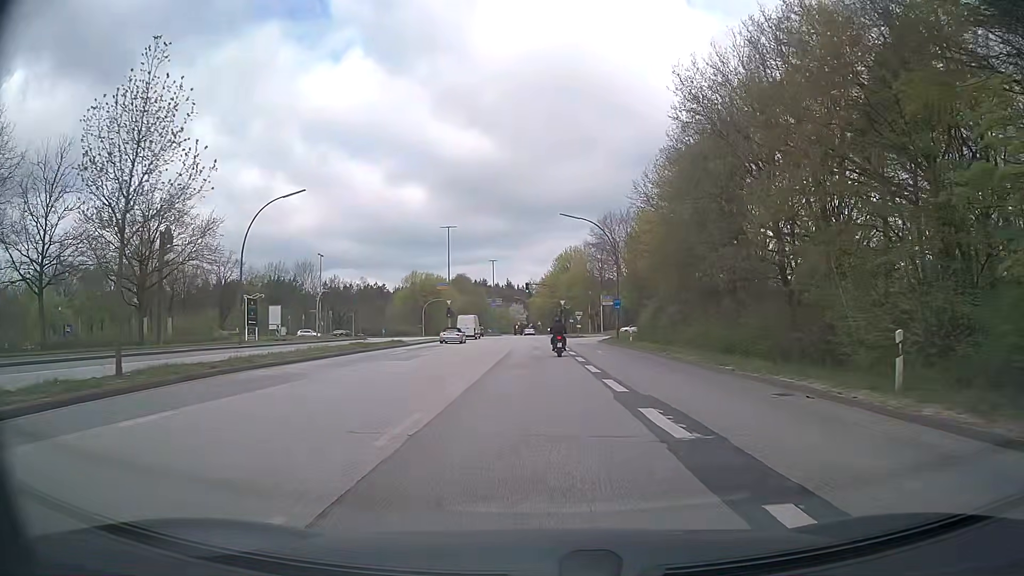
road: secondary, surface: asphalt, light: Day
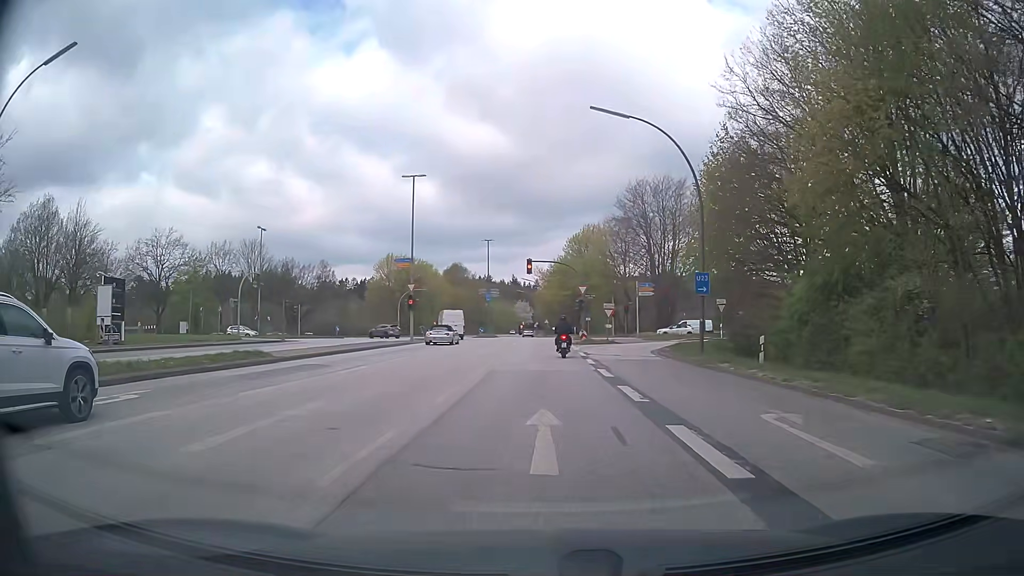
(-0.1, +26.1) m; 0°
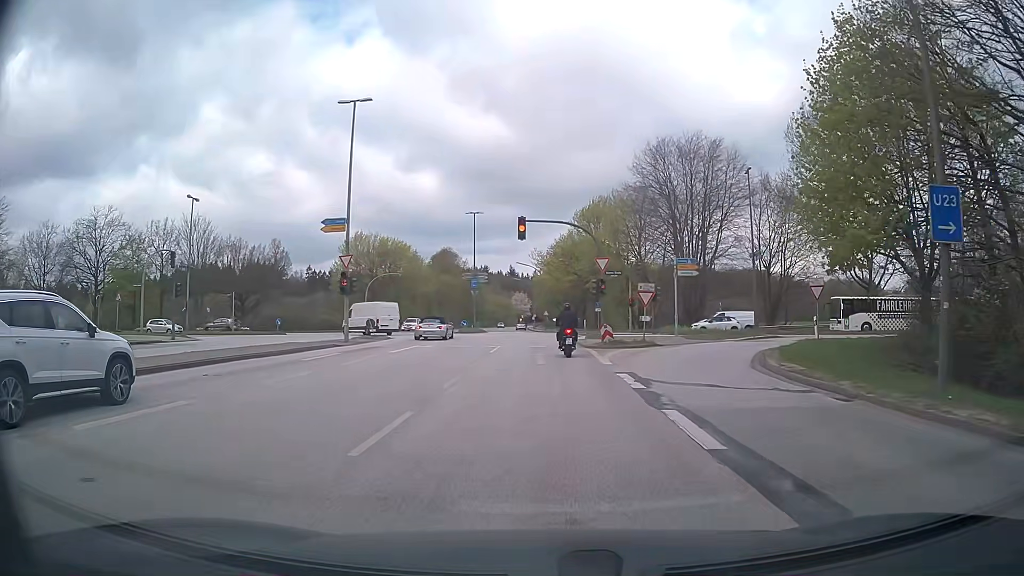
(0.0, +16.8) m; 0°
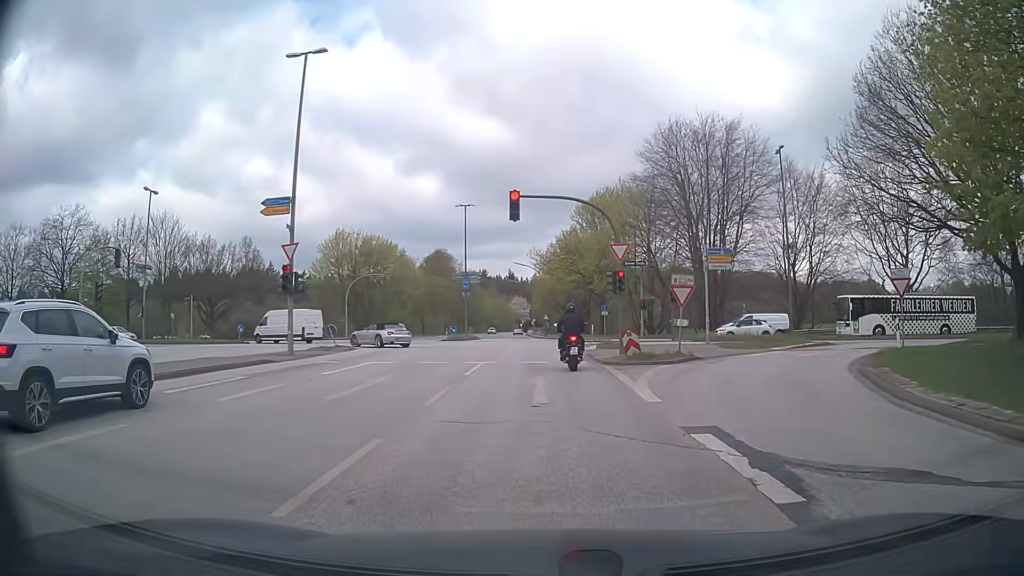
(0.0, +7.5) m; 0°
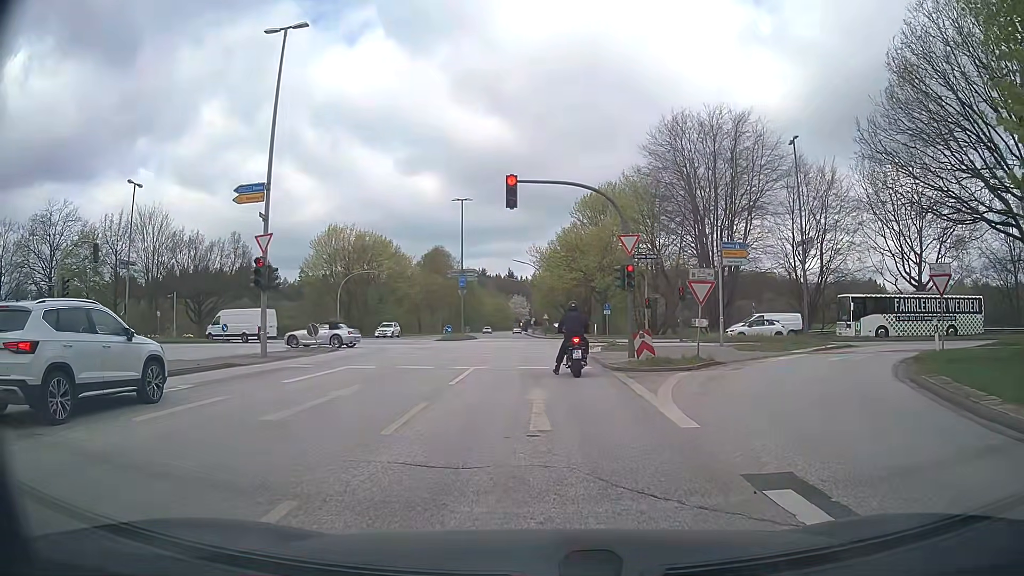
(0.0, +2.5) m; 0°
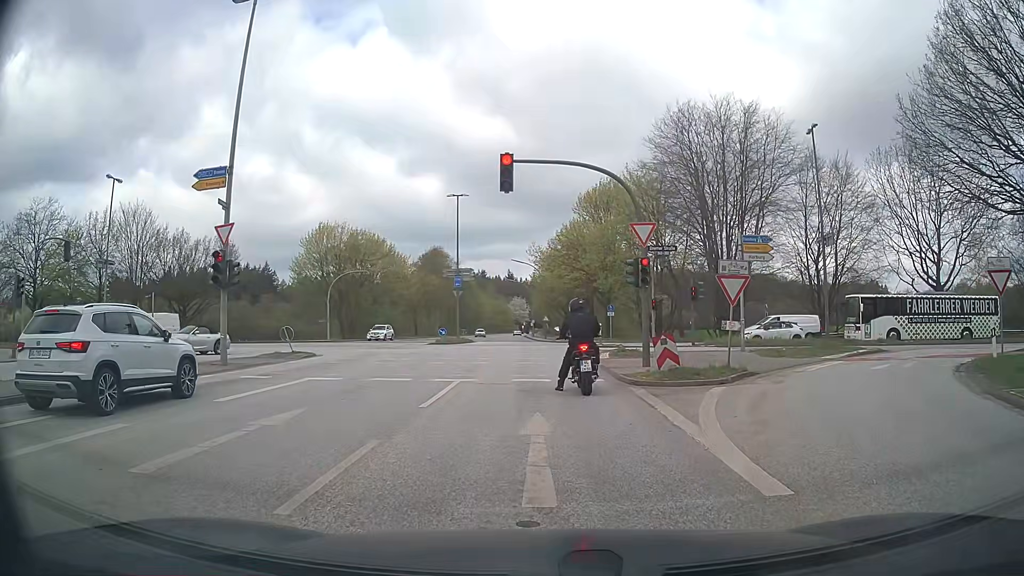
(0.0, +3.0) m; +1°
